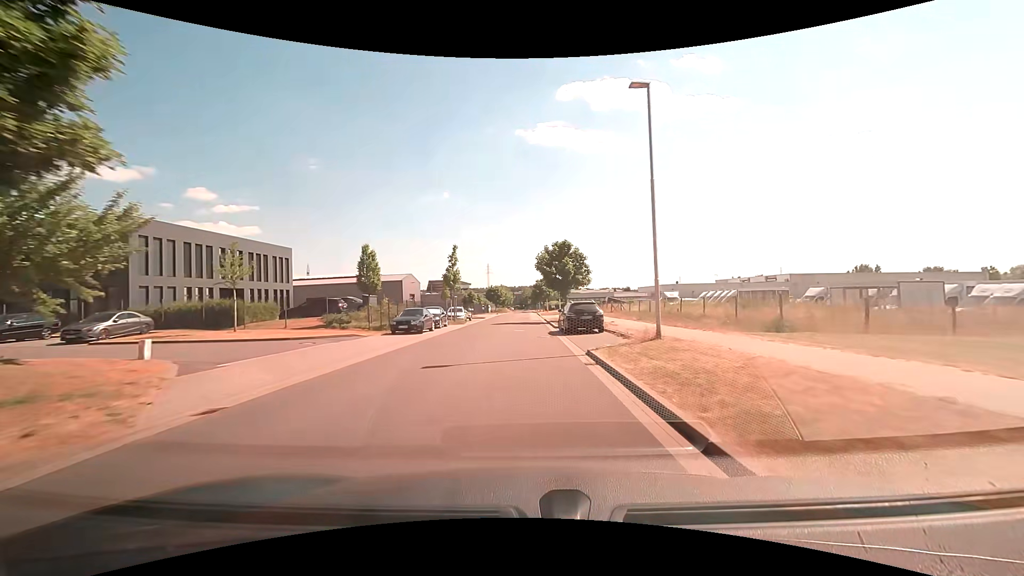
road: residential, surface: asphalt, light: Day
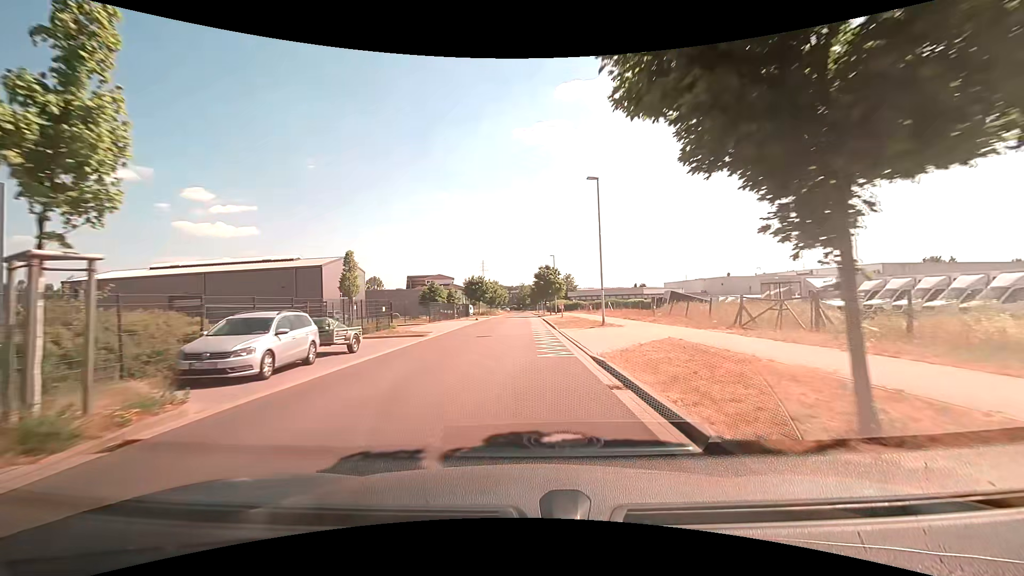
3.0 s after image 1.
(0.0, +34.7) m; 0°
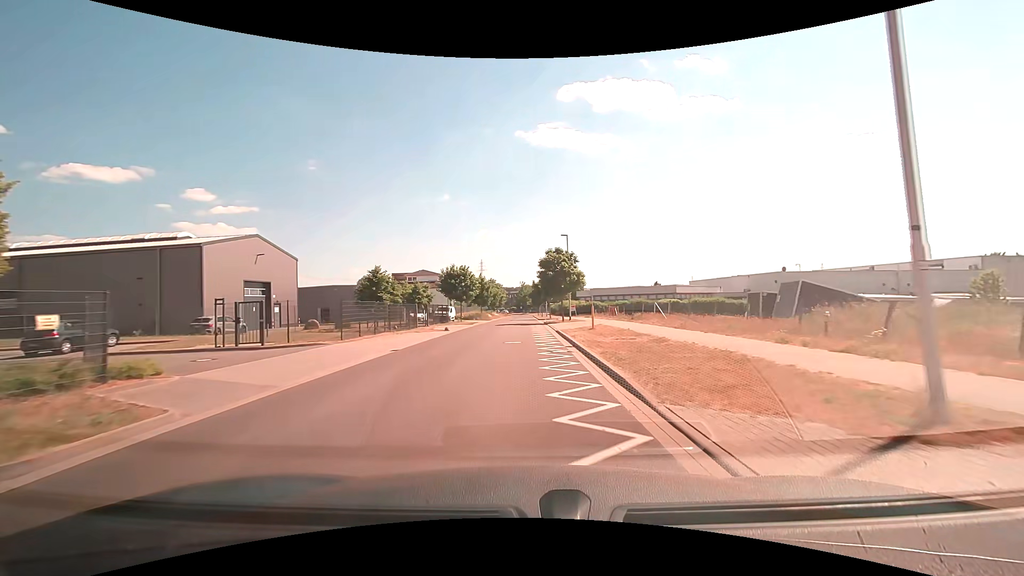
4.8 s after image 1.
(0.0, +20.8) m; 0°
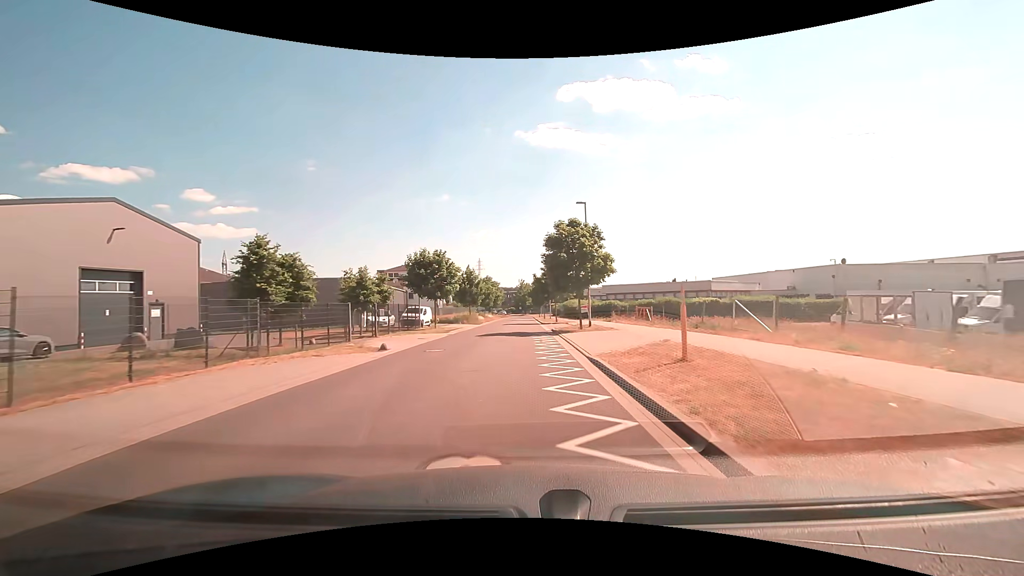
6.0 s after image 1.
(0.0, +14.7) m; 0°
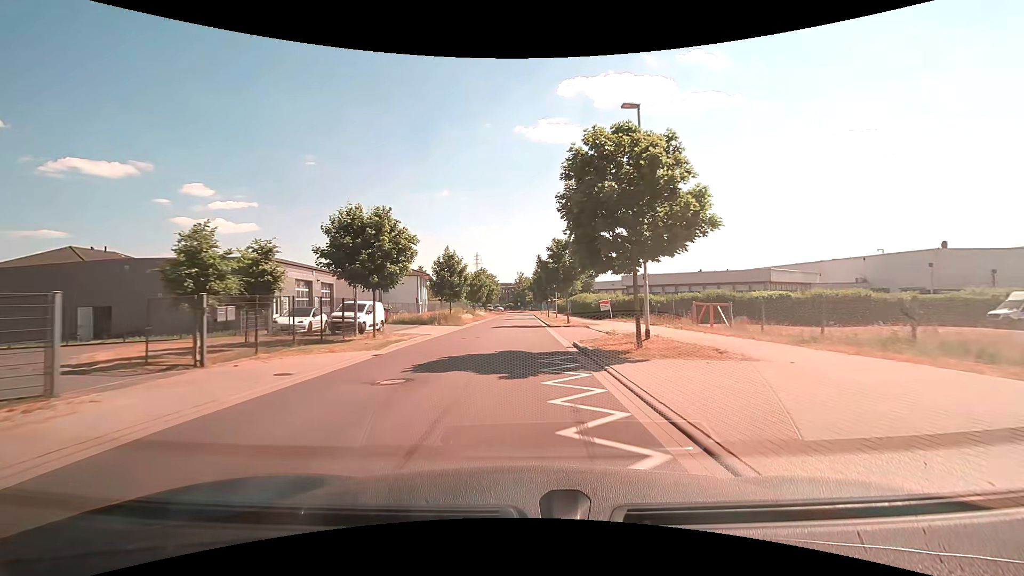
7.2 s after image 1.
(0.0, +15.0) m; 0°
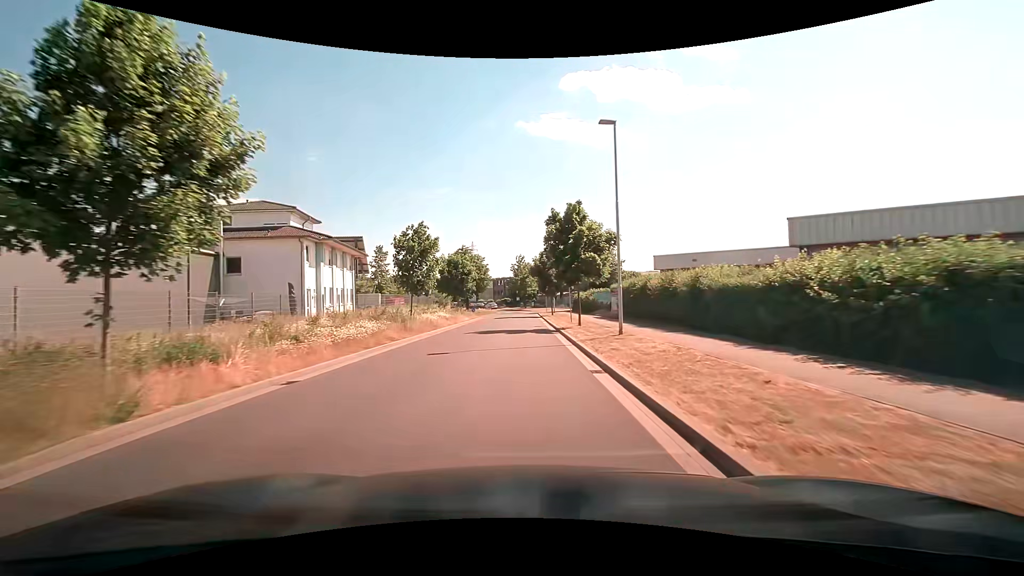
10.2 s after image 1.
(-0.1, +36.6) m; 0°
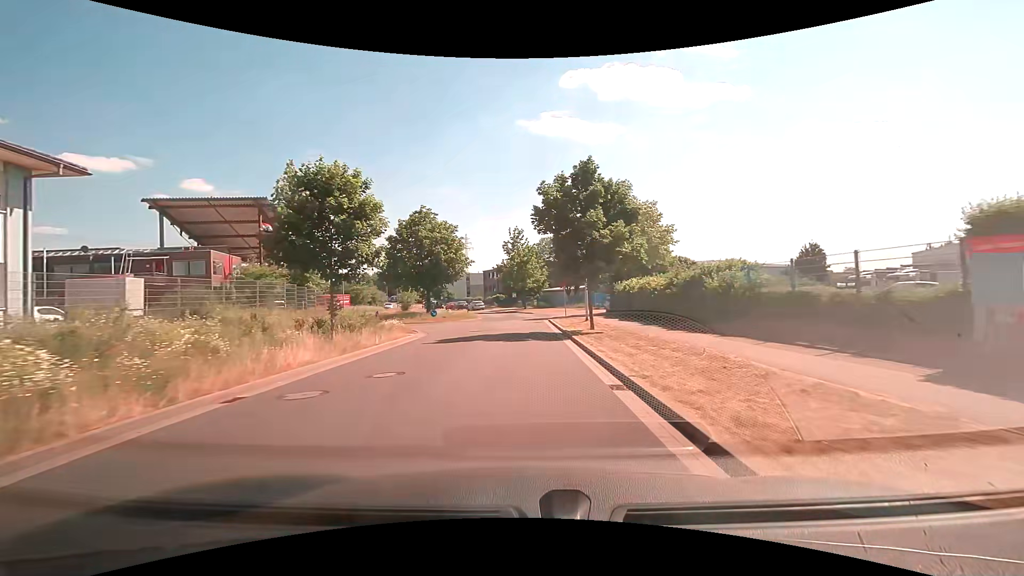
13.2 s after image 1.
(0.0, +32.1) m; 0°
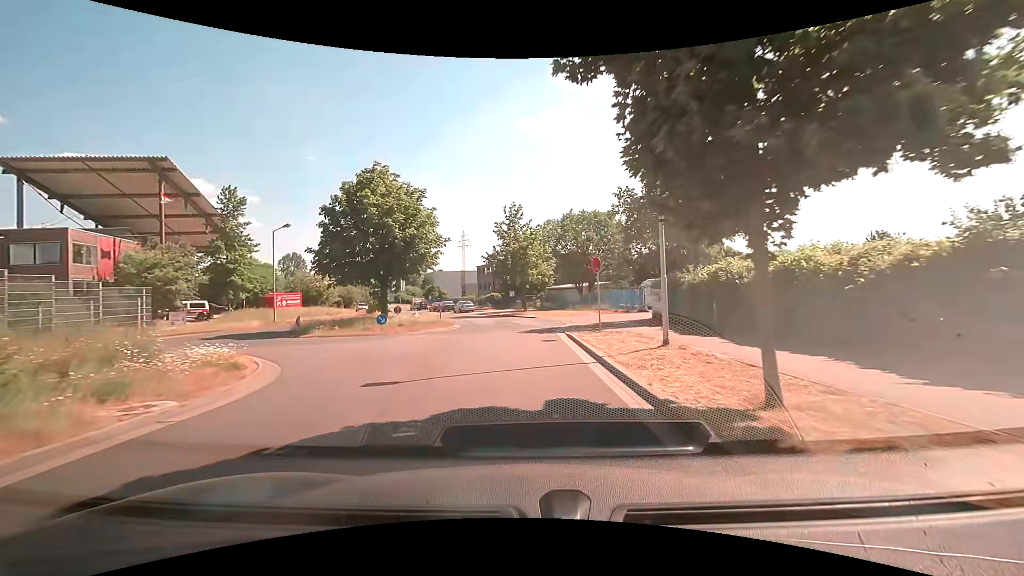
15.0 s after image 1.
(-0.1, +15.4) m; 0°
